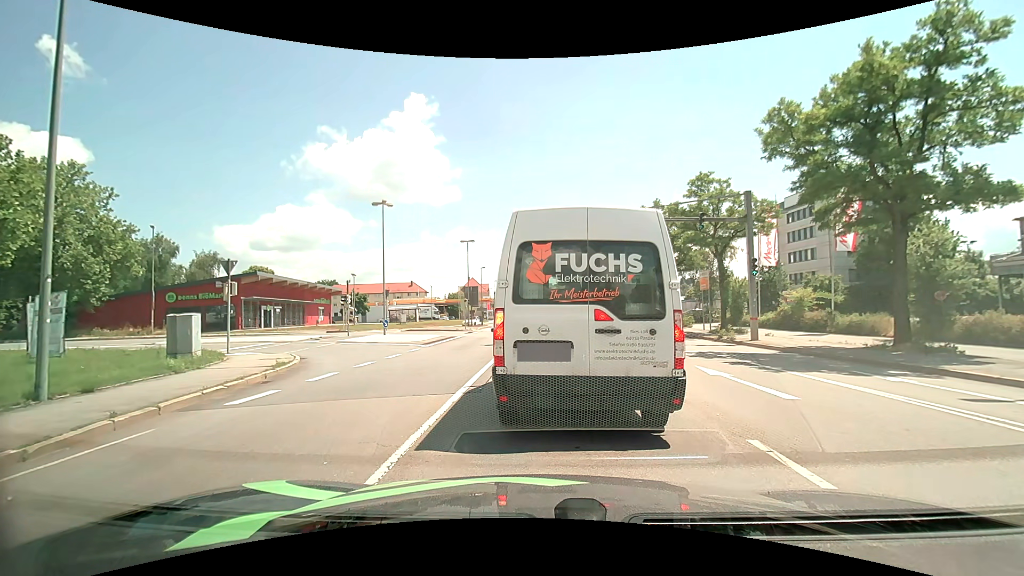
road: primary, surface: asphalt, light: Day
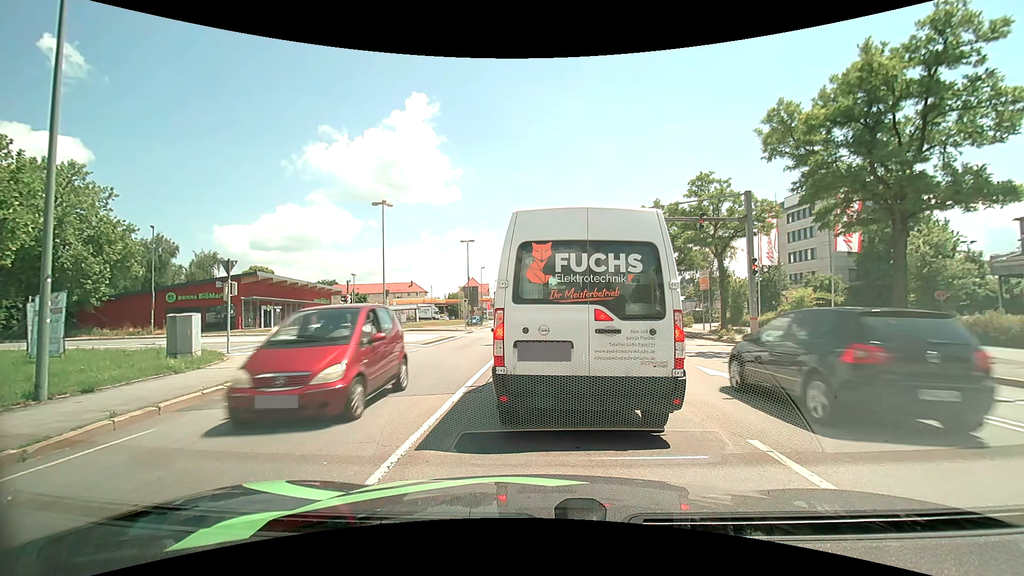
(0.0, 0.0) m; 0°
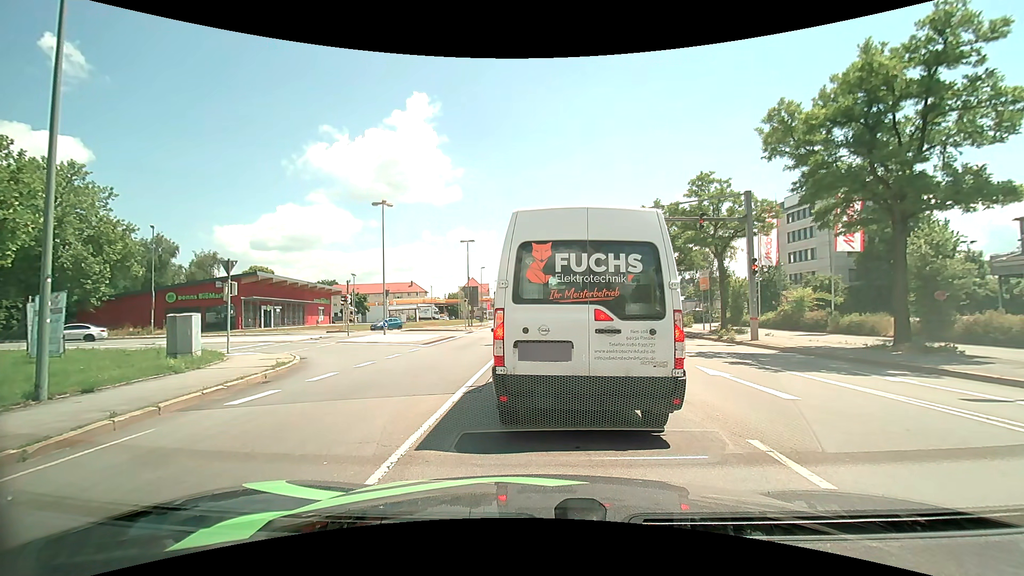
(0.0, 0.0) m; 0°
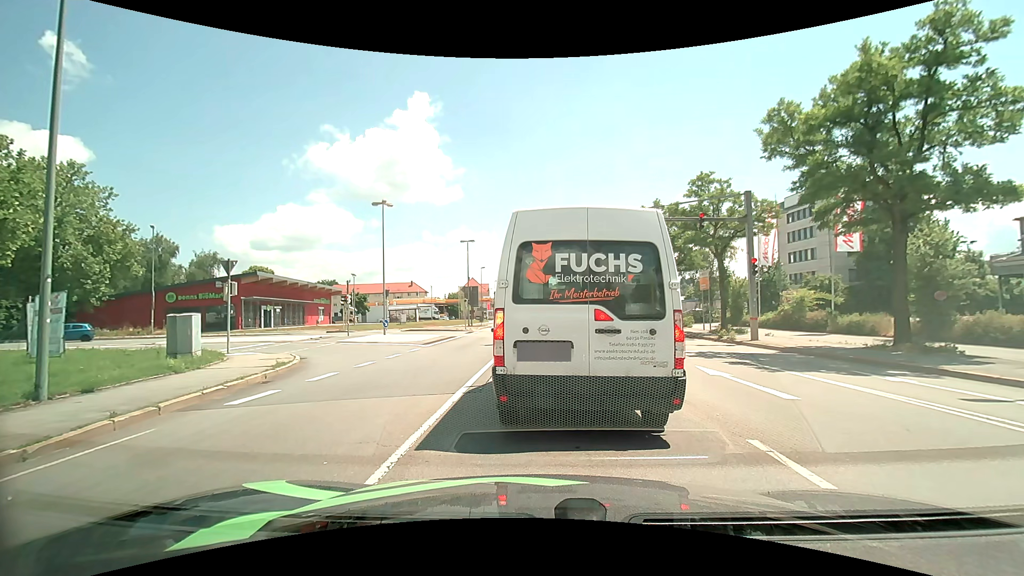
(0.0, 0.0) m; 0°
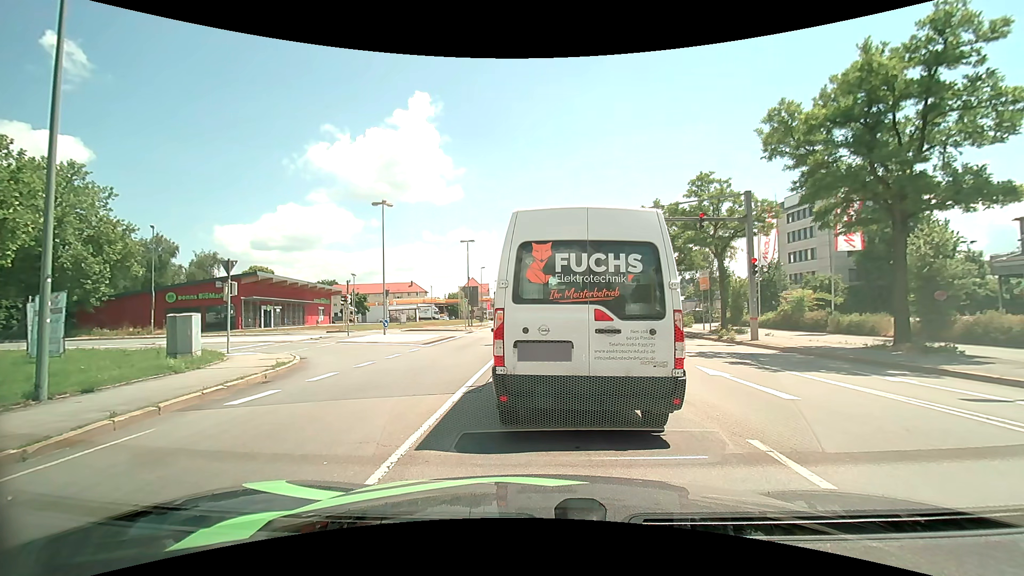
(0.0, 0.0) m; 0°
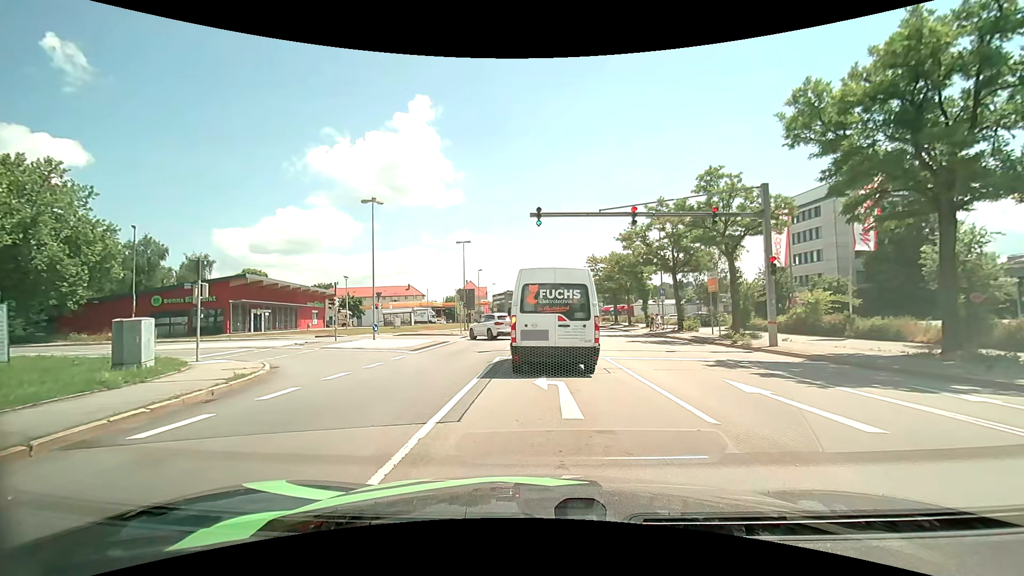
(0.0, +2.2) m; -1°
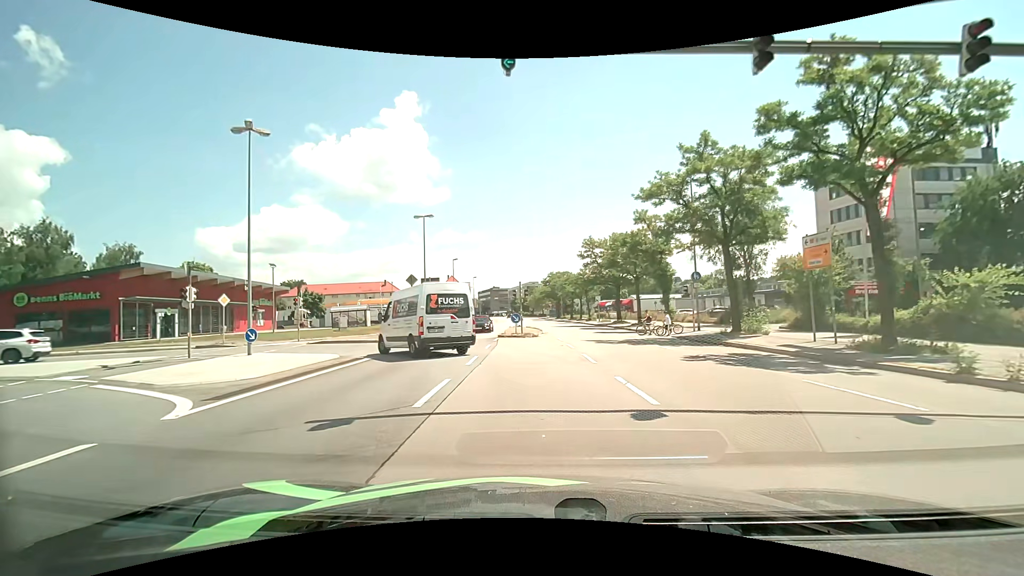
(+0.2, +14.0) m; +2°
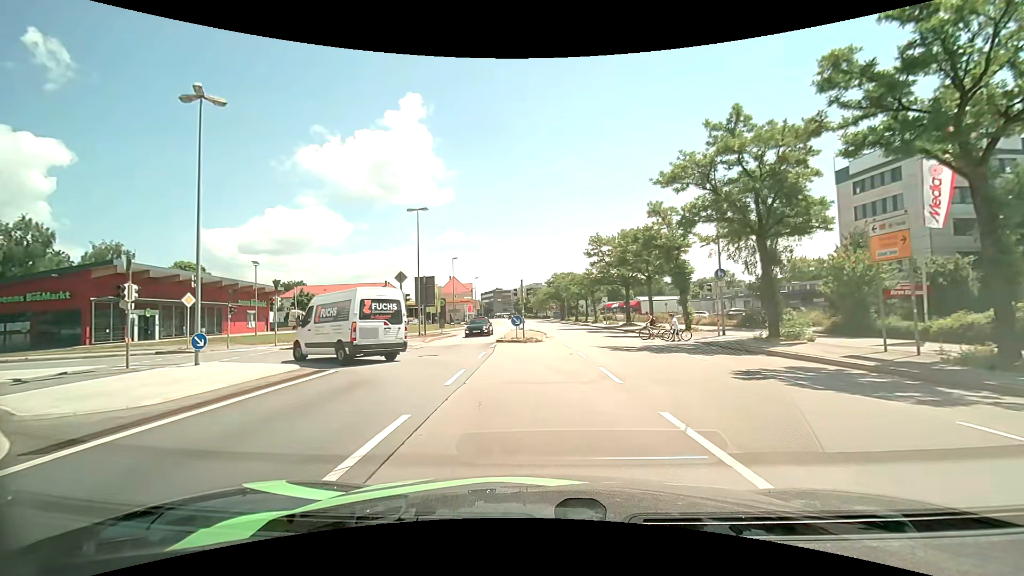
(0.0, +3.6) m; 0°
(-1, +10) (-5, +19) (-13, +24) (-23, +24) (-33, +21) (-42, +17) (-50, +11) (-57, +4) (-63, -4) (-68, -12) m
